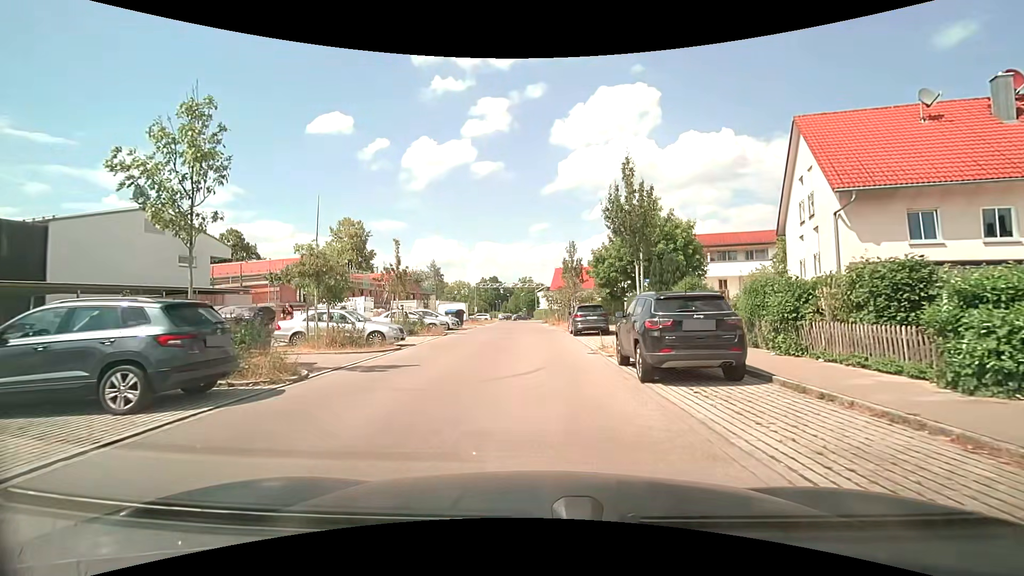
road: residential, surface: asphalt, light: Day
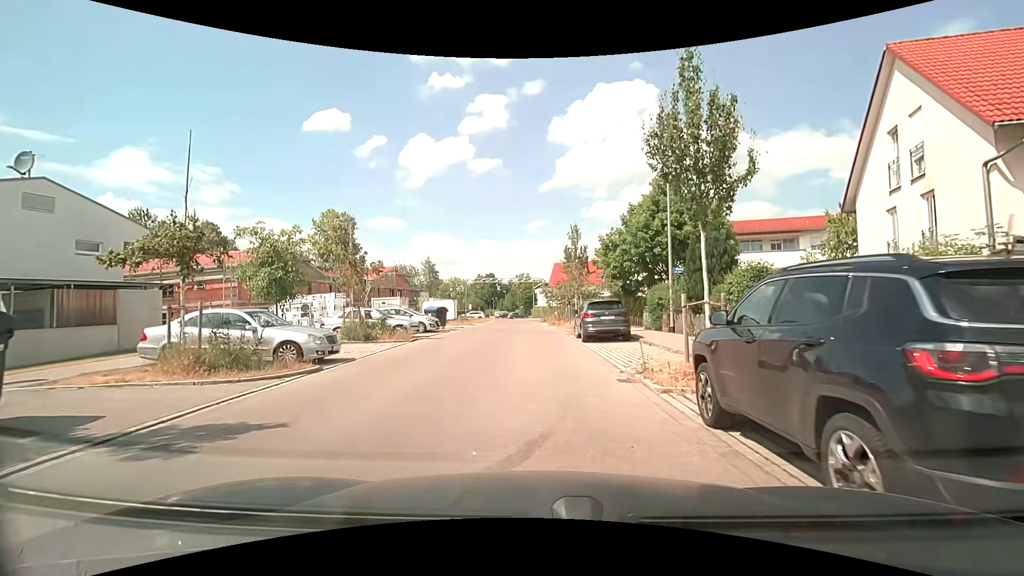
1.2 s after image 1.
(0.0, +6.2) m; +1°
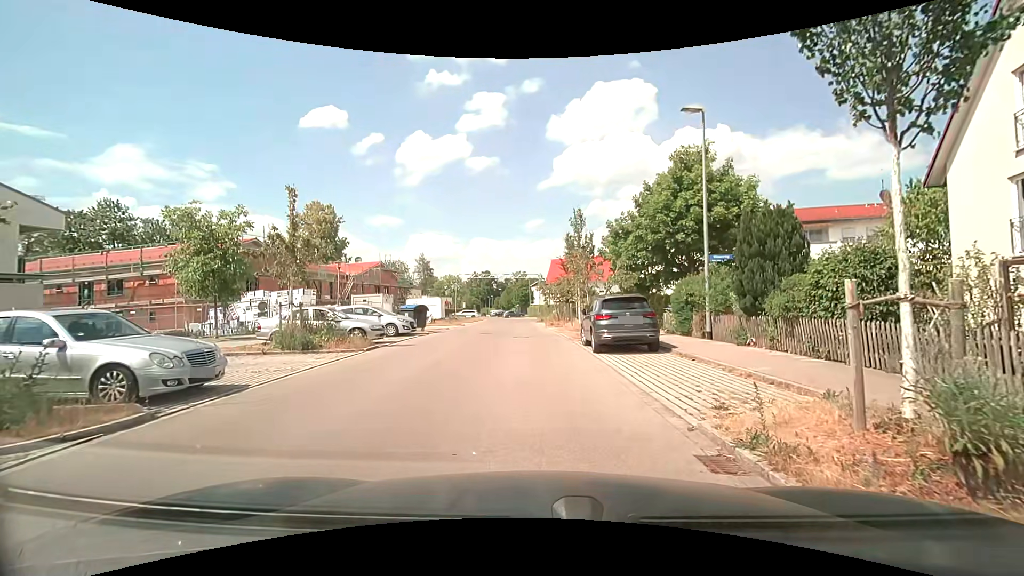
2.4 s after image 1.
(0.0, +4.7) m; 0°
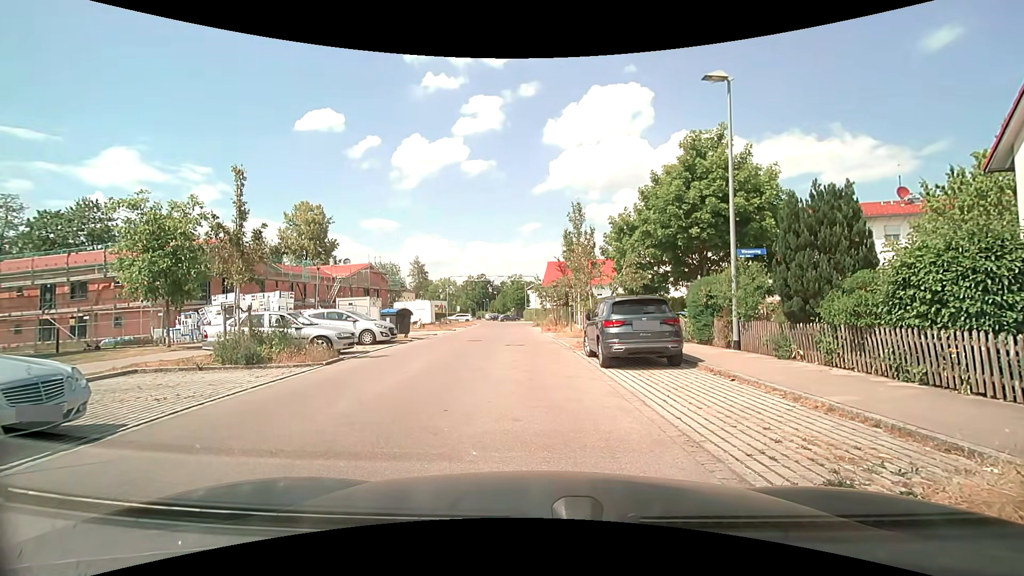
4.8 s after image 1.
(0.0, +2.4) m; -2°
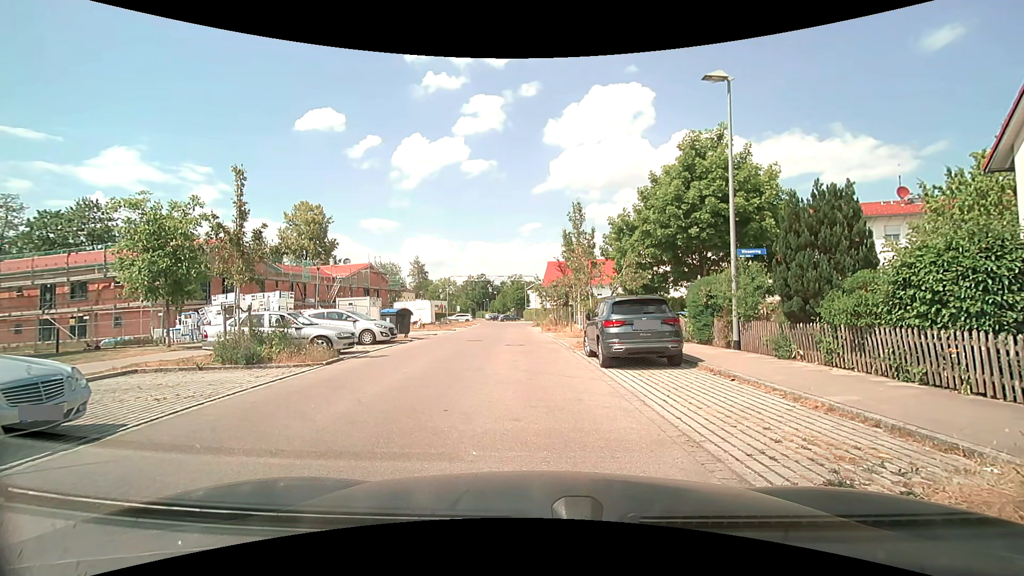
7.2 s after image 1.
(0.0, 0.0) m; 0°
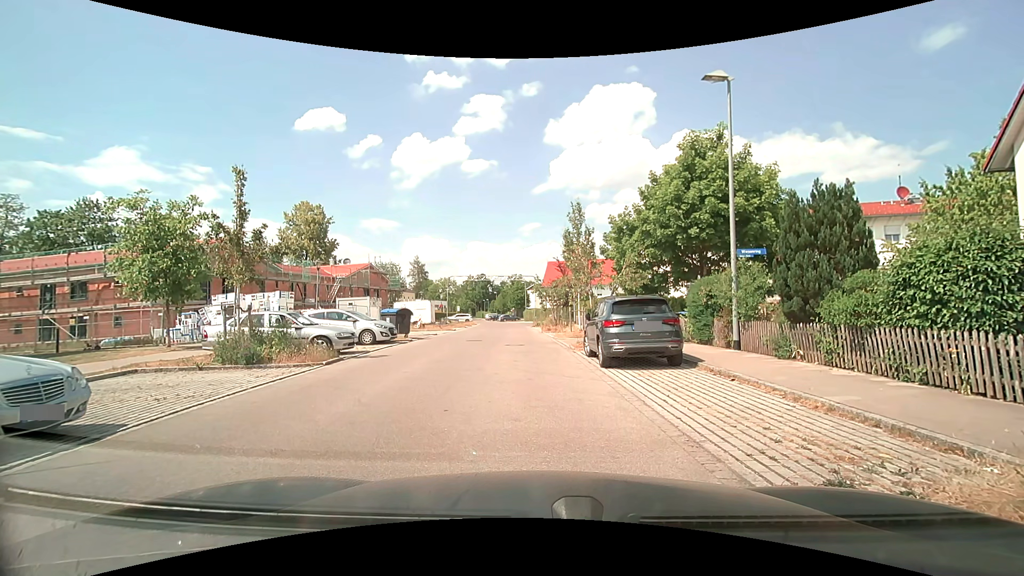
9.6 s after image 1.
(0.0, 0.0) m; 0°
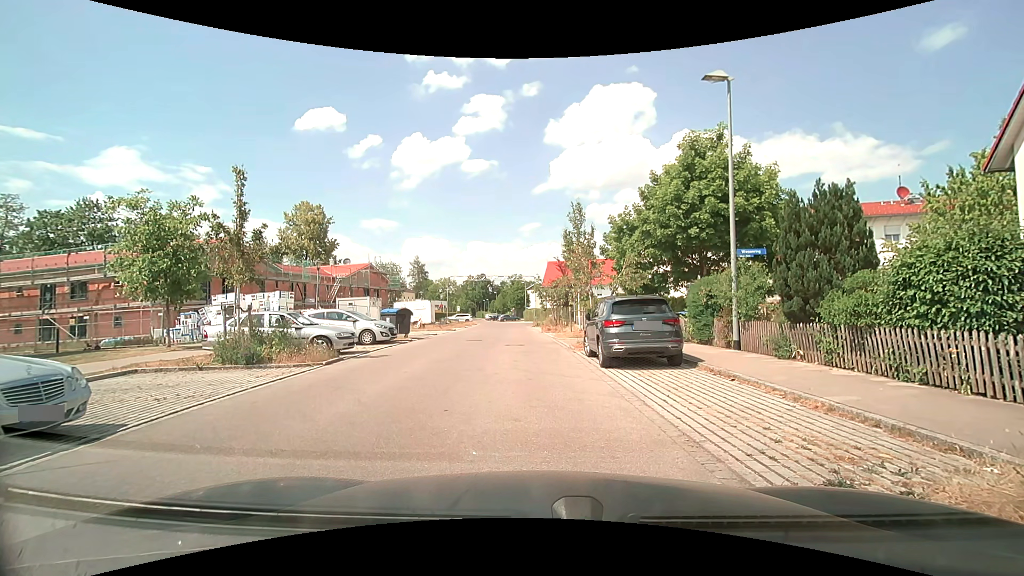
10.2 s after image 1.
(0.0, 0.0) m; 0°
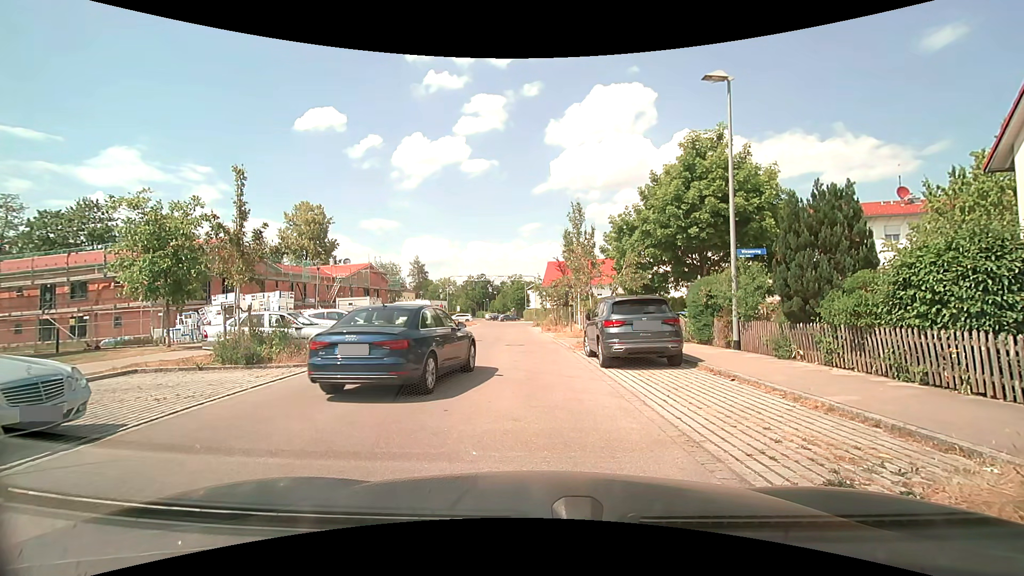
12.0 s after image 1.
(0.0, 0.0) m; 0°
